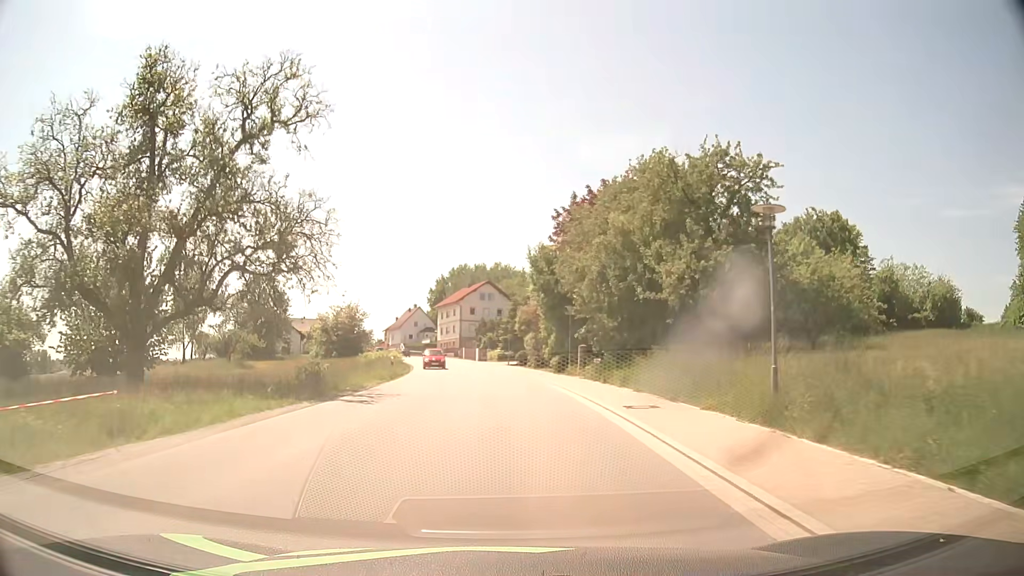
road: tertiary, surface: asphalt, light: Day
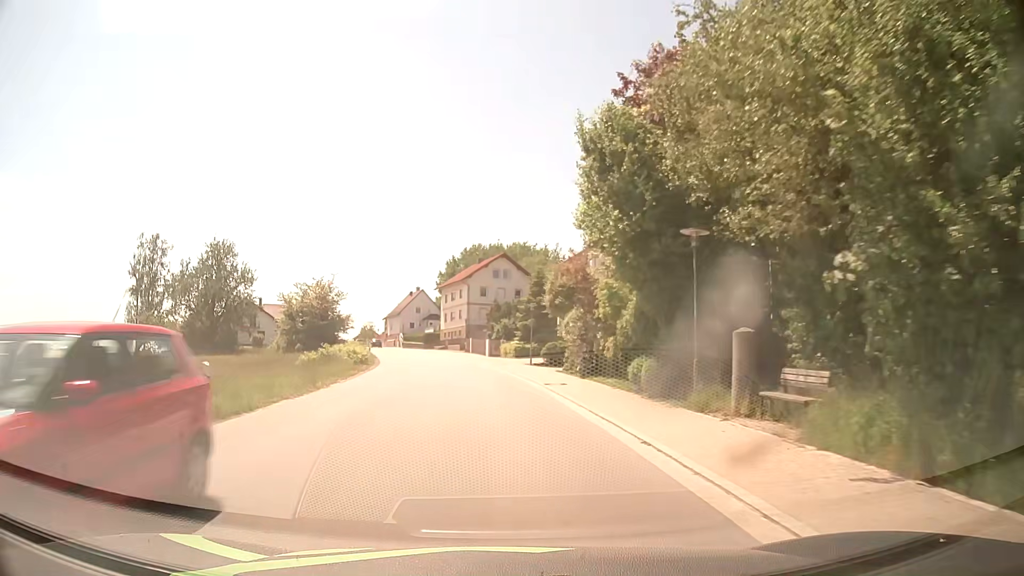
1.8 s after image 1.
(+0.1, +23.0) m; -1°
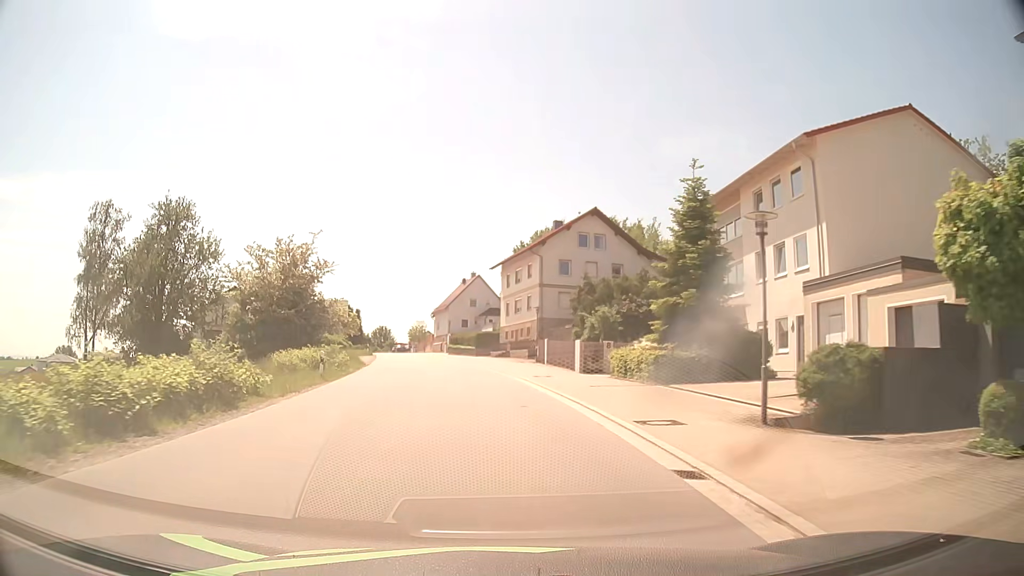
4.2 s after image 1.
(-1.7, +30.6) m; -6°
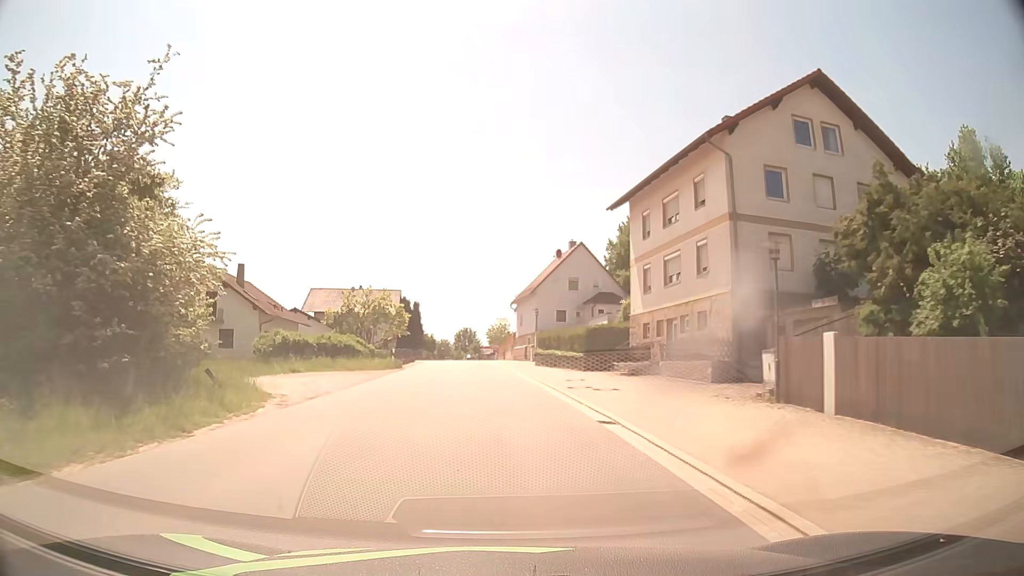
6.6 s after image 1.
(-2.1, +30.3) m; -8°
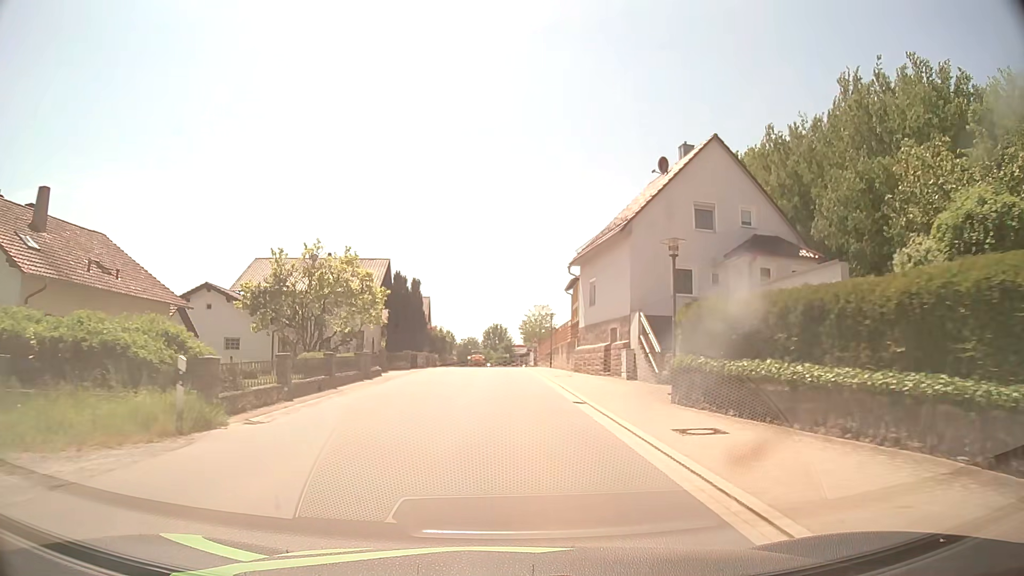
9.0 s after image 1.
(-1.2, +30.4) m; -3°
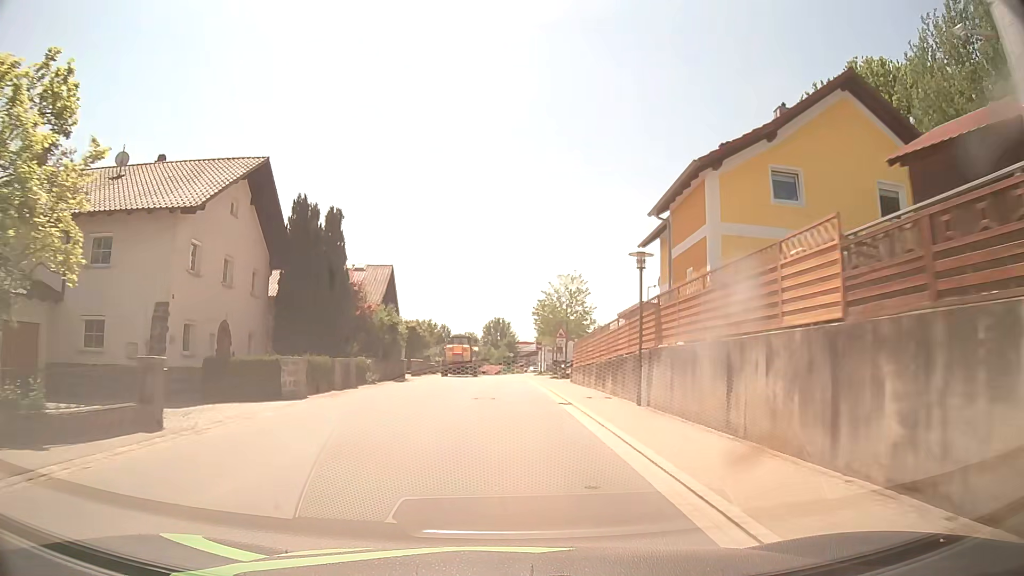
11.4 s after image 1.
(0.0, +30.6) m; 0°
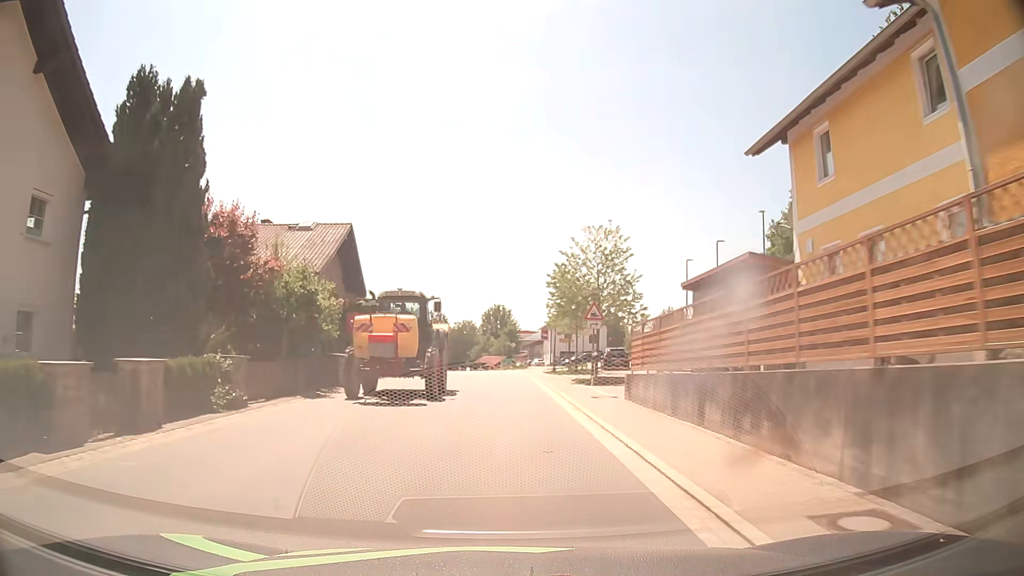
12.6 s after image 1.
(0.0, +15.4) m; 0°
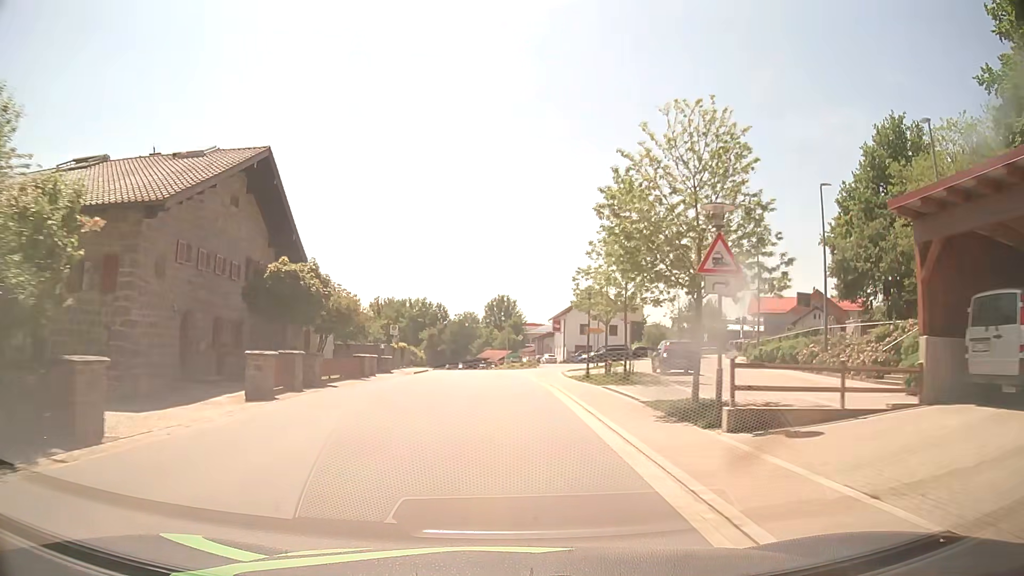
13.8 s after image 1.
(0.0, +15.5) m; 0°
(0, +10) (0, +20) (-1, +30) (-1, +40) (-1, +50) (-2, +60) (-2, +70) (-3, +80) (-3, +90) (-4, +100) m
